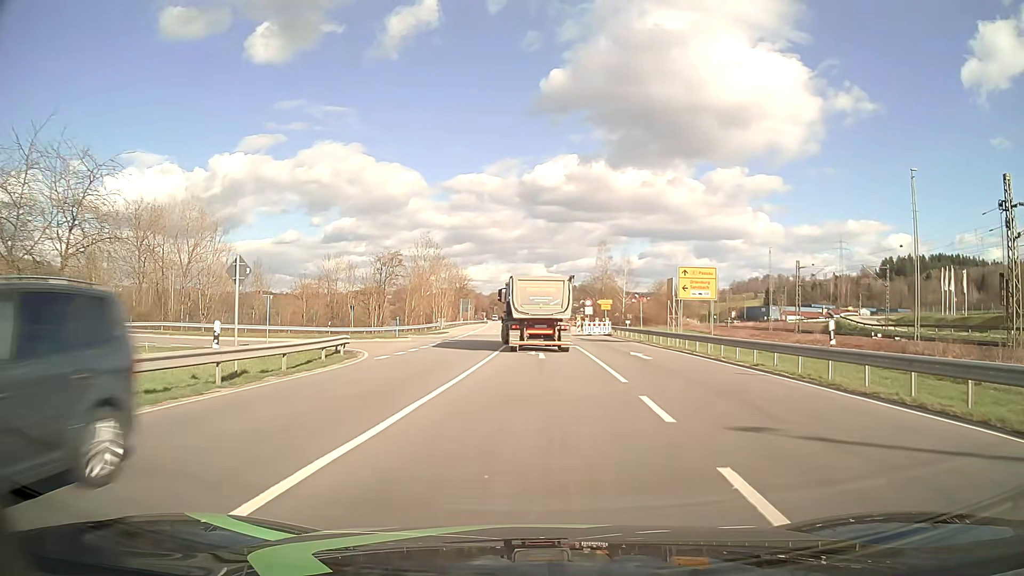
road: primary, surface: asphalt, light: Day
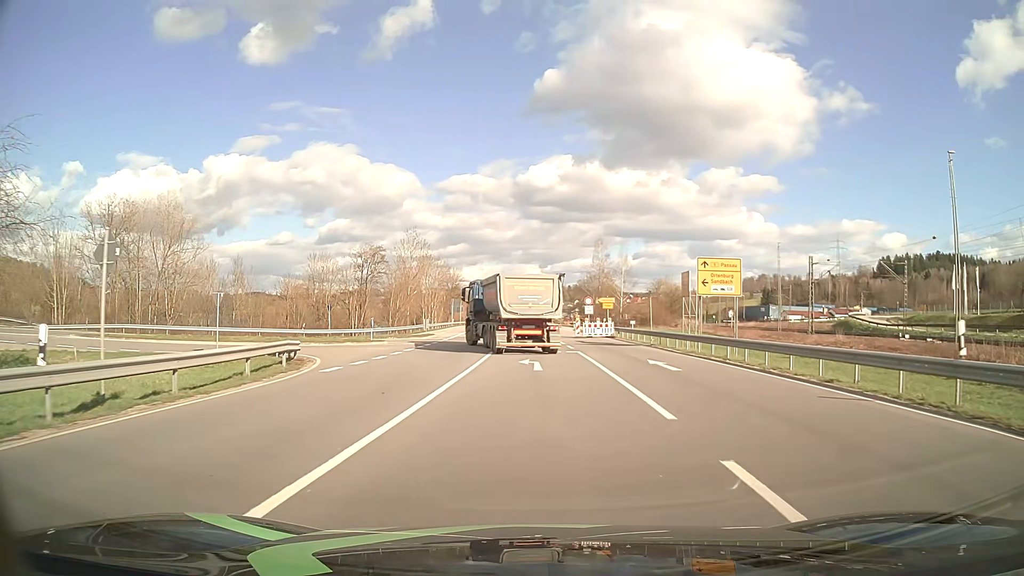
(0.0, +5.6) m; 0°
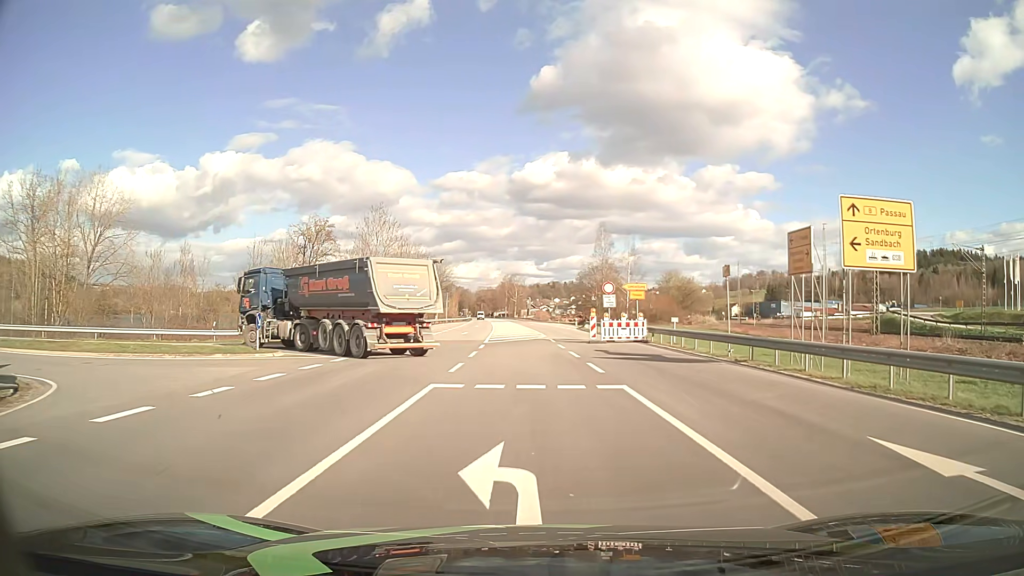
(+0.1, +16.0) m; +1°
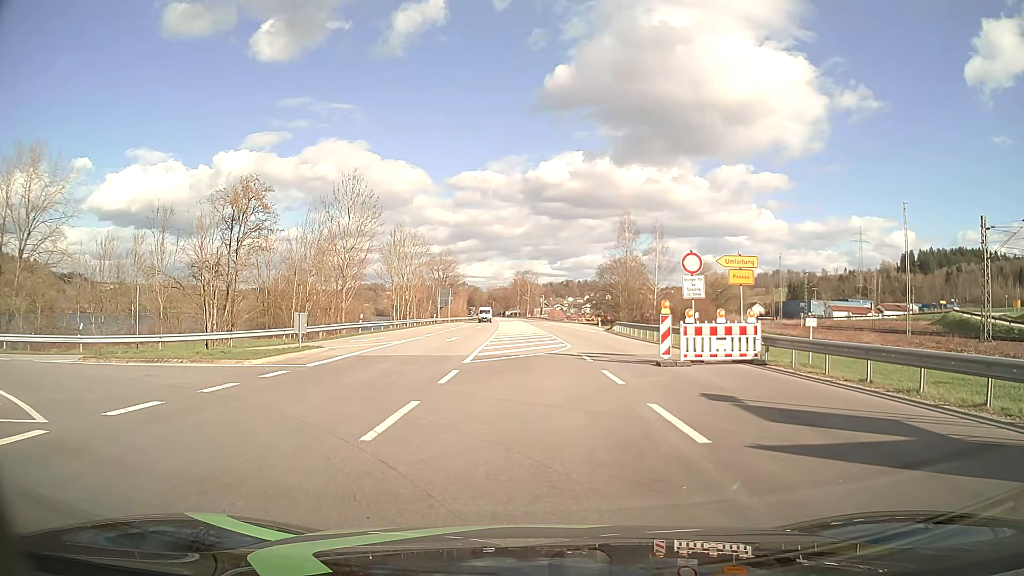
(-0.1, +14.6) m; -1°
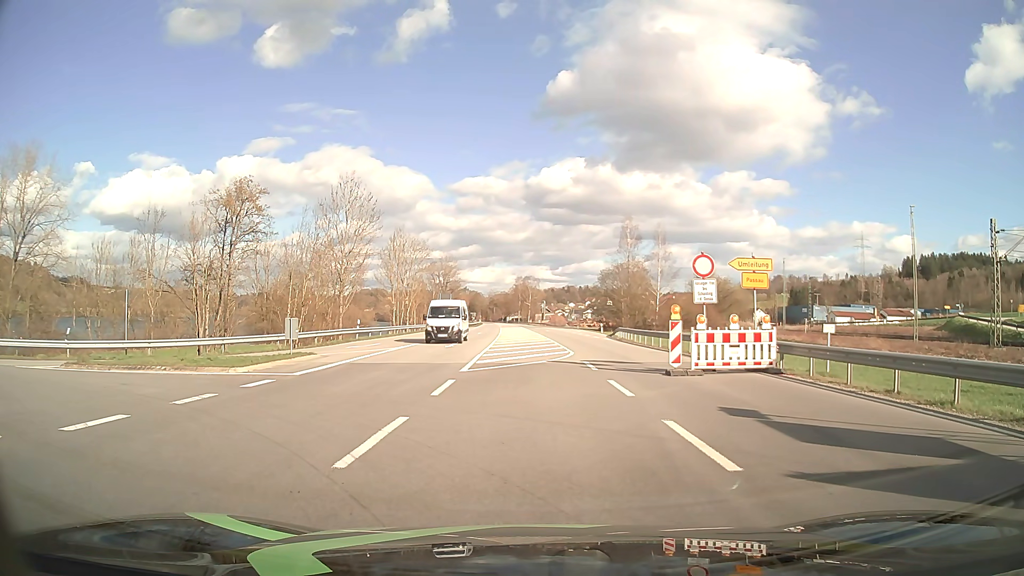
(0.0, +1.1) m; 0°
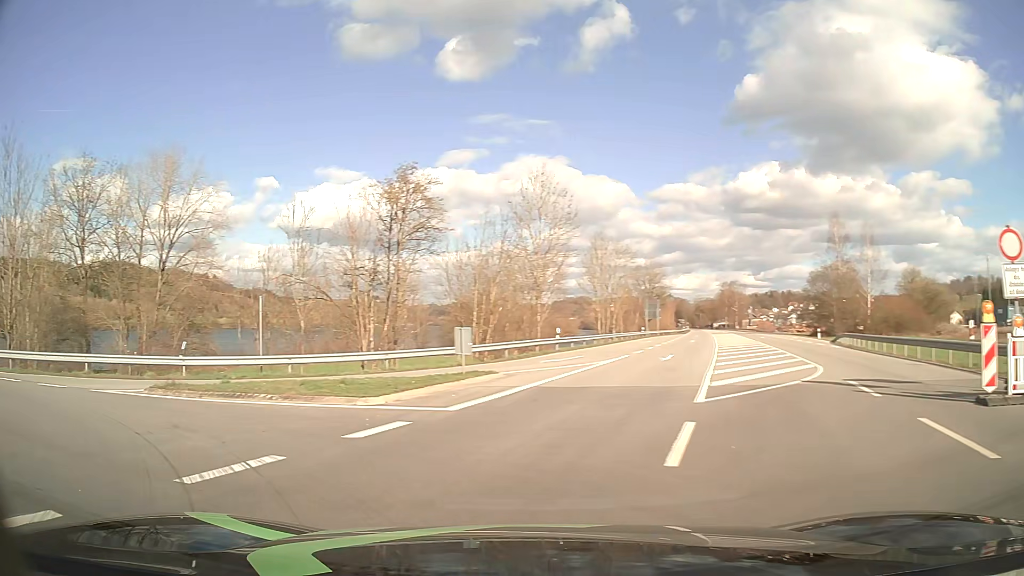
(-0.5, +5.9) m; -17°
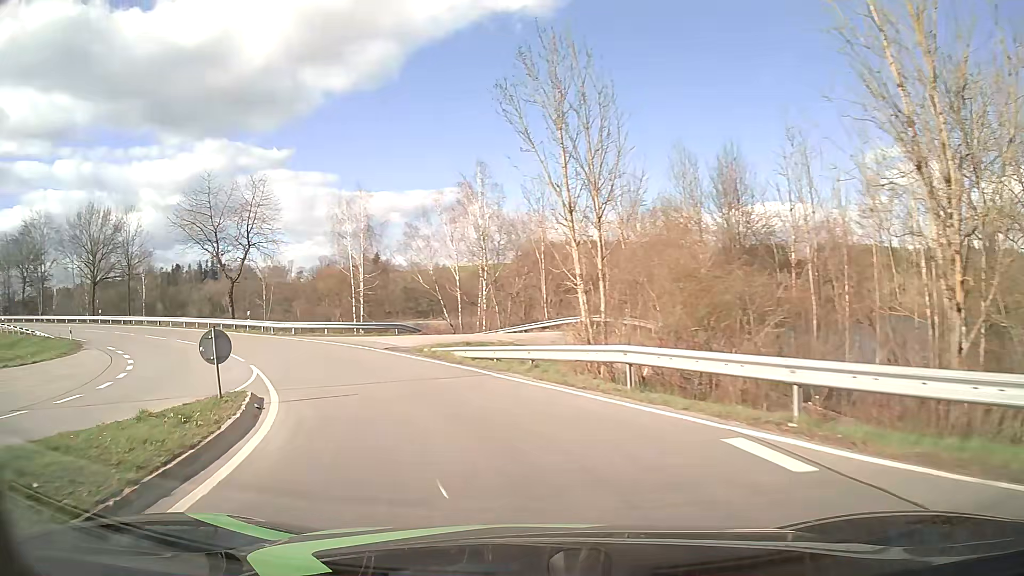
(-15.9, +14.6) m; -73°
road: tertiary
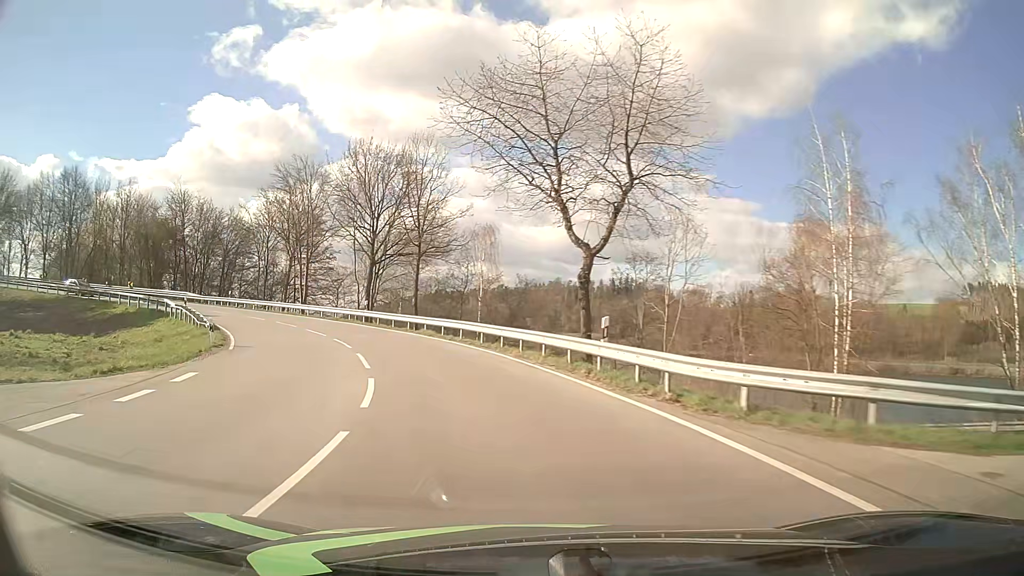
(-9.1, +25.4) m; -36°
(-1, +10) (-3, +20) (-7, +29) (-13, +37) (-20, +44) (-28, +49) (-38, +53) (-48, +55) (-58, +55) (-67, +54) m
